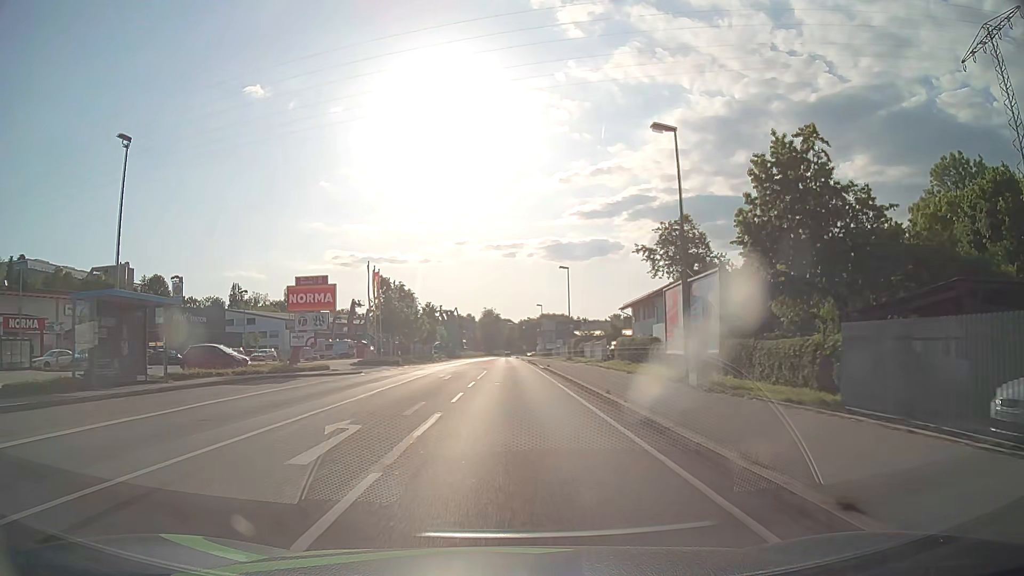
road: primary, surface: asphalt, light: Day
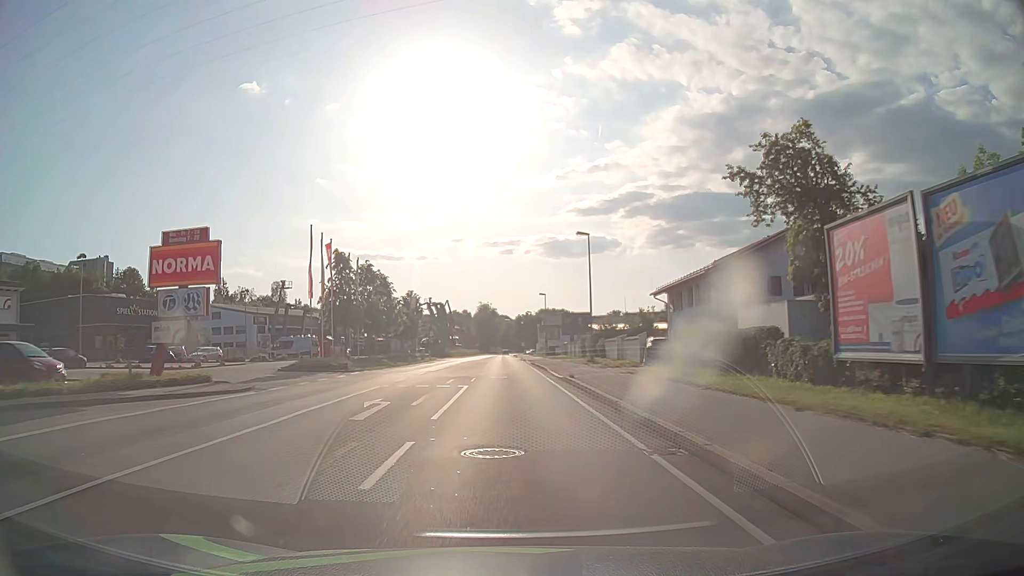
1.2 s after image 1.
(0.0, +16.2) m; 0°
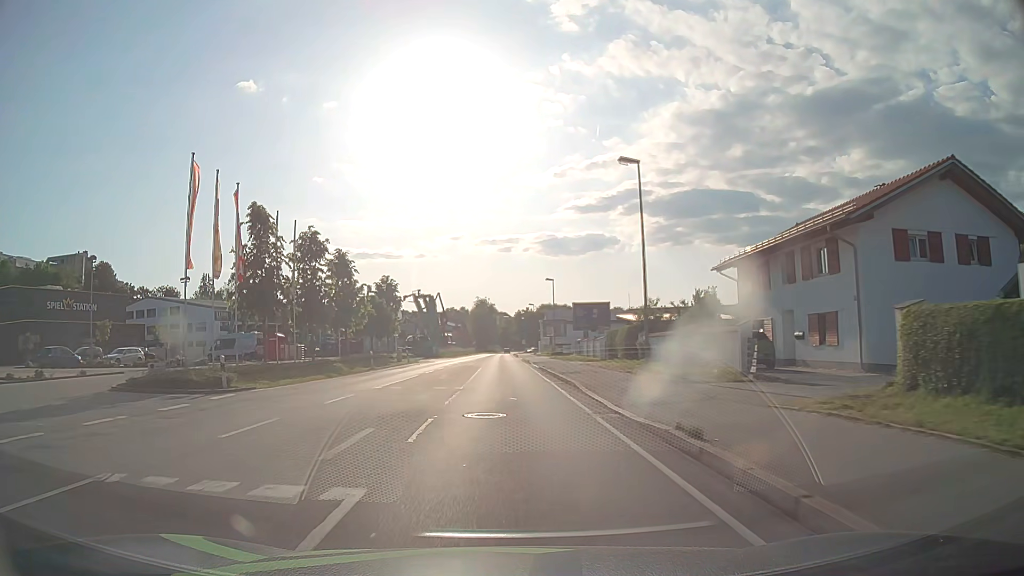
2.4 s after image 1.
(0.0, +16.2) m; 0°
(0, +10) (0, +20) (0, +30) (0, +40) (0, +50) (0, +60) (-1, +70) (-1, +80) (-1, +90) (-1, +100) m
